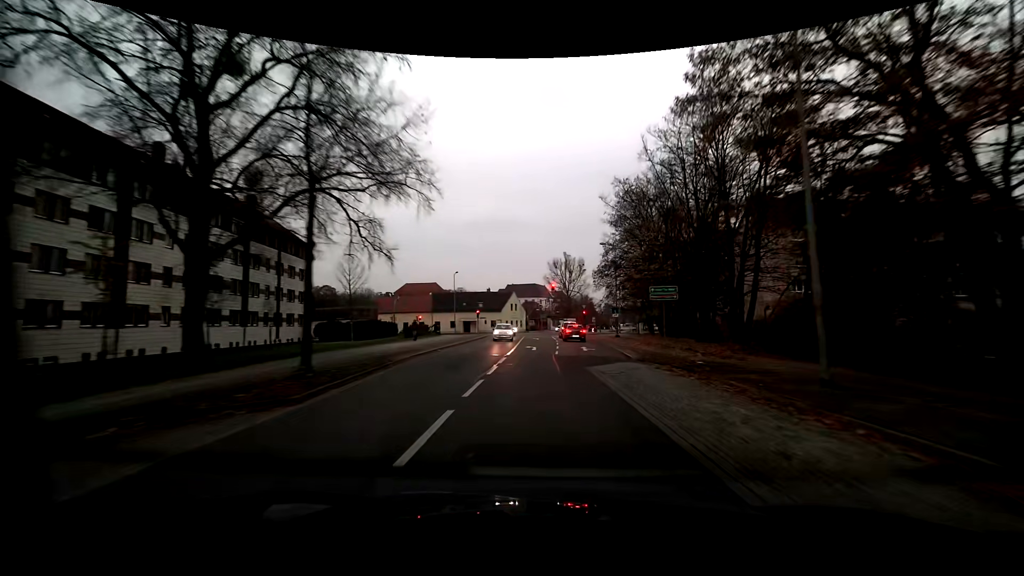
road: residential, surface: asphalt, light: Day
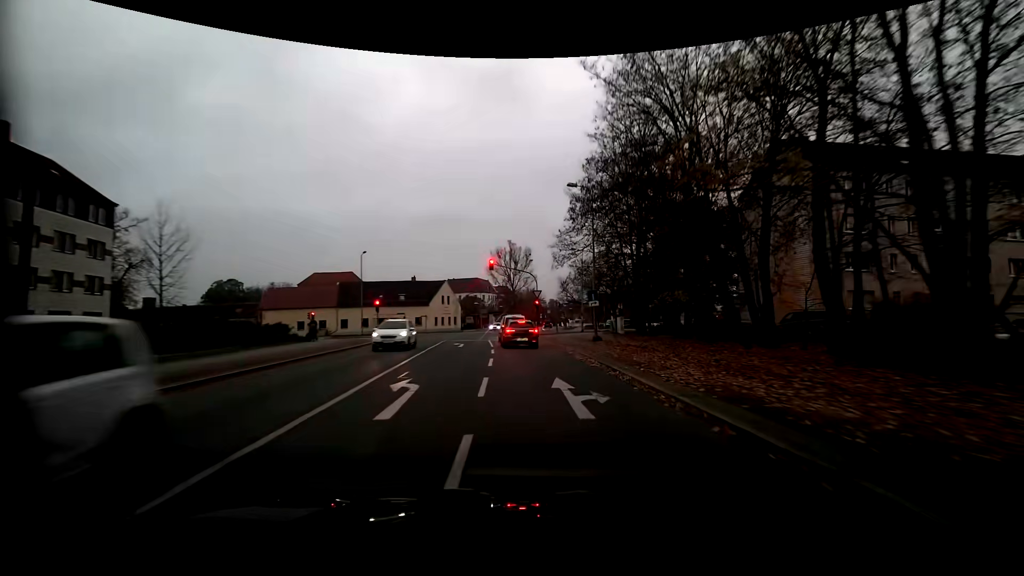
(+0.8, +20.7) m; +6°
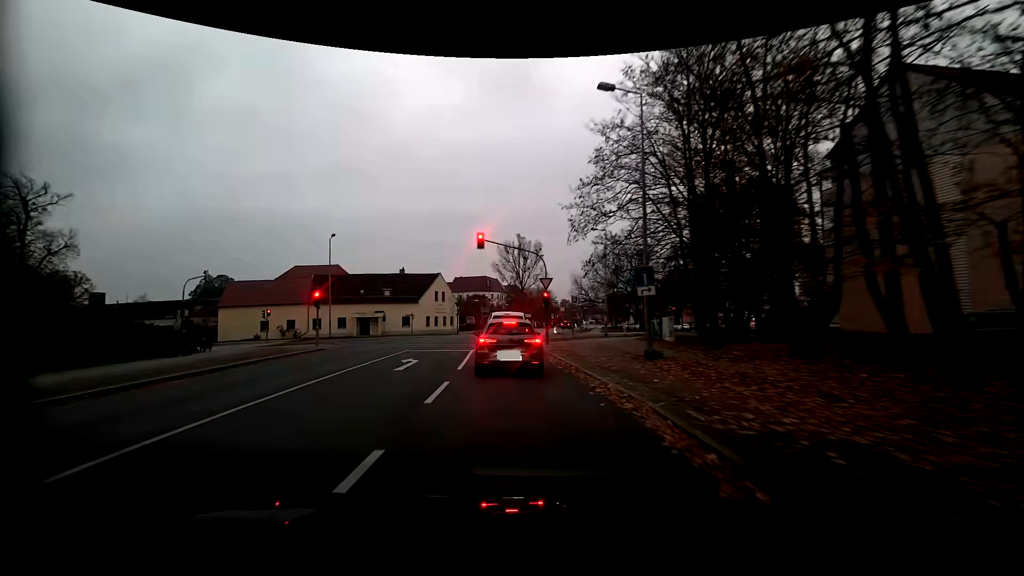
(+0.1, +12.3) m; -1°
